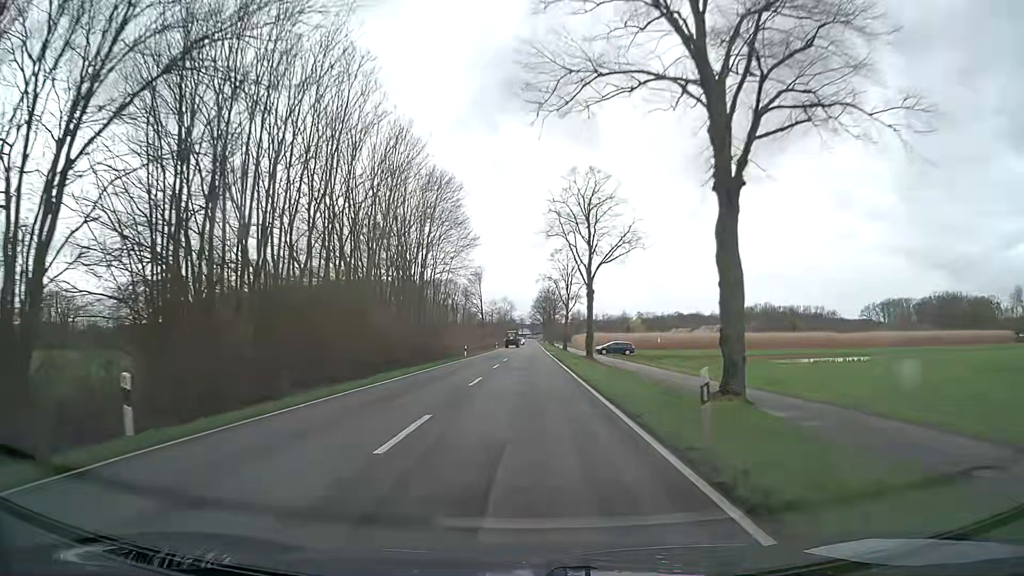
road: secondary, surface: asphalt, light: Day
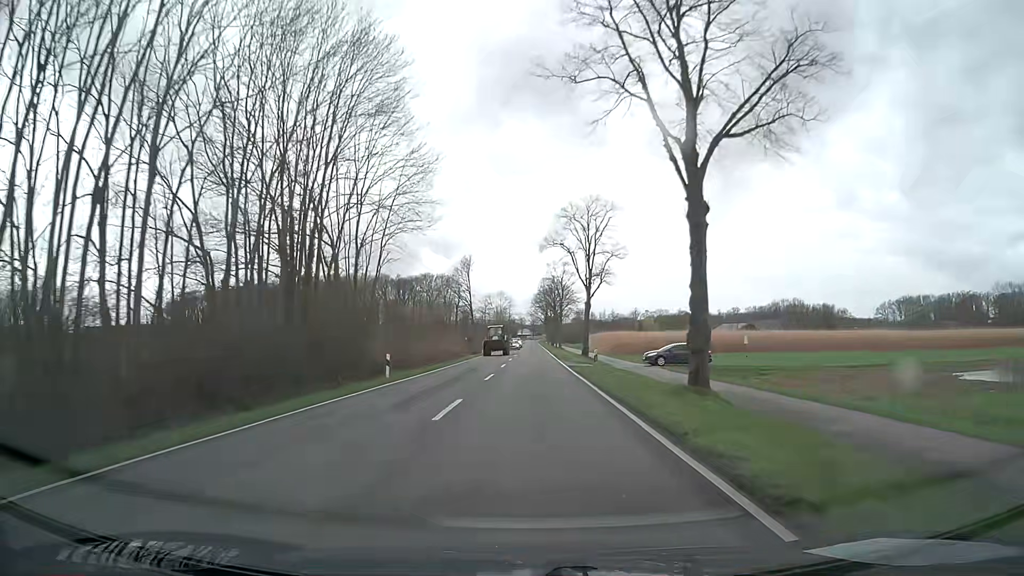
(-0.1, +32.7) m; 0°
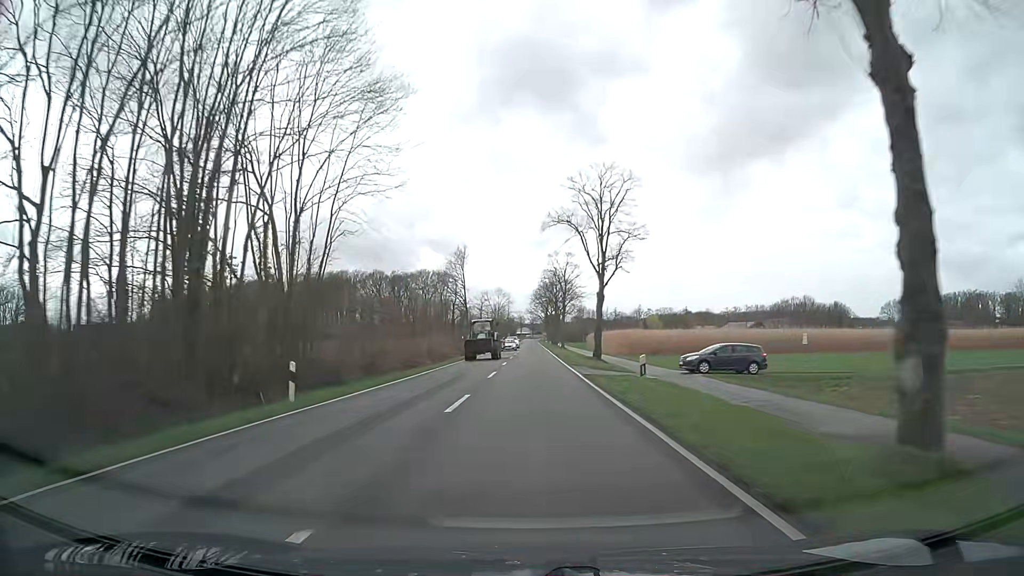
(0.0, +10.9) m; 0°
(0, +10) (0, +20) (0, +30) (0, +40) (0, +50) (+1, +60) (+1, +70) (+1, +80) (+1, +90) (+1, +100) m
